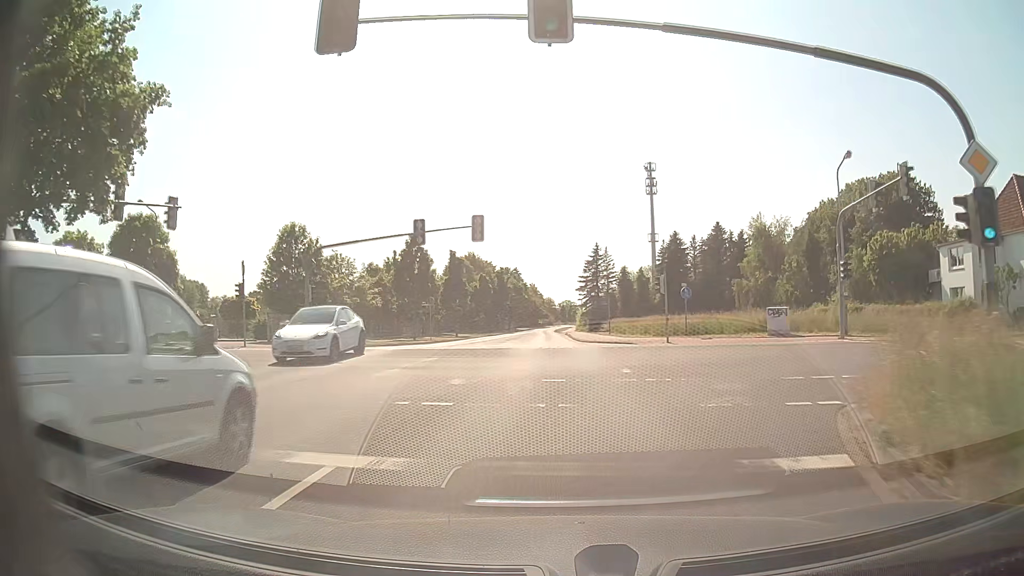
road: tertiary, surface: asphalt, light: Day
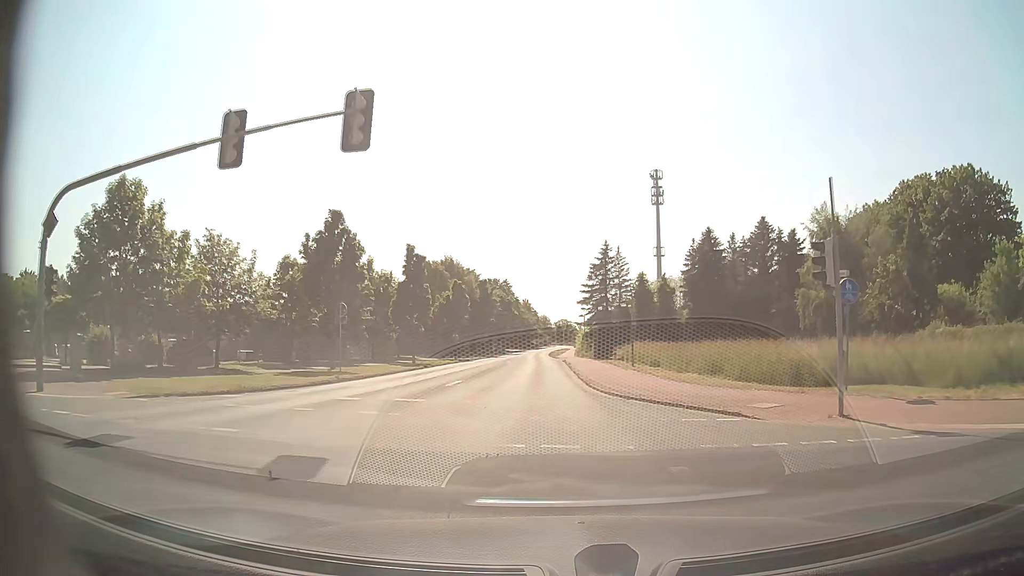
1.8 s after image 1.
(+0.1, +21.3) m; +1°
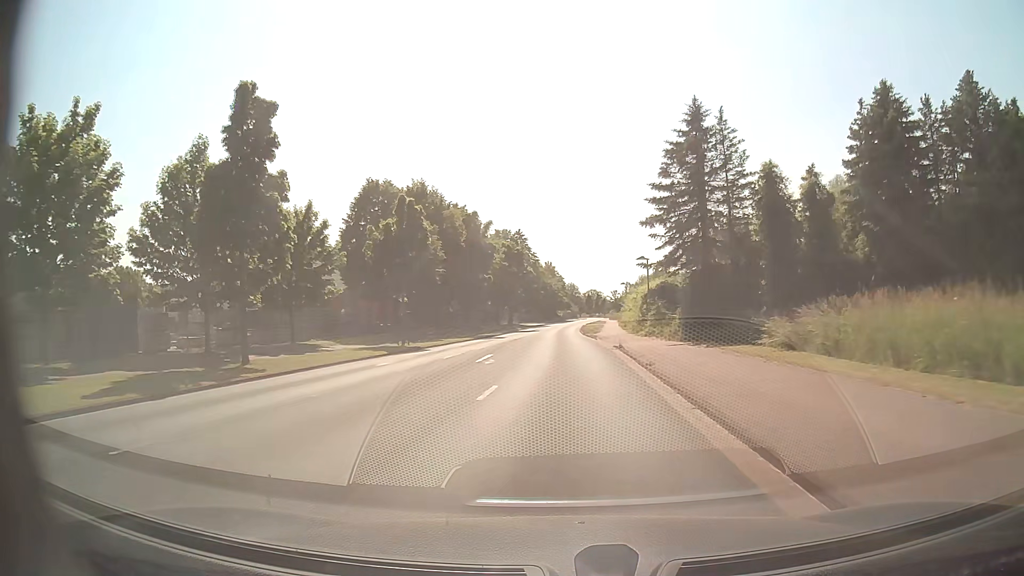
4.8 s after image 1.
(-0.8, +35.6) m; -2°
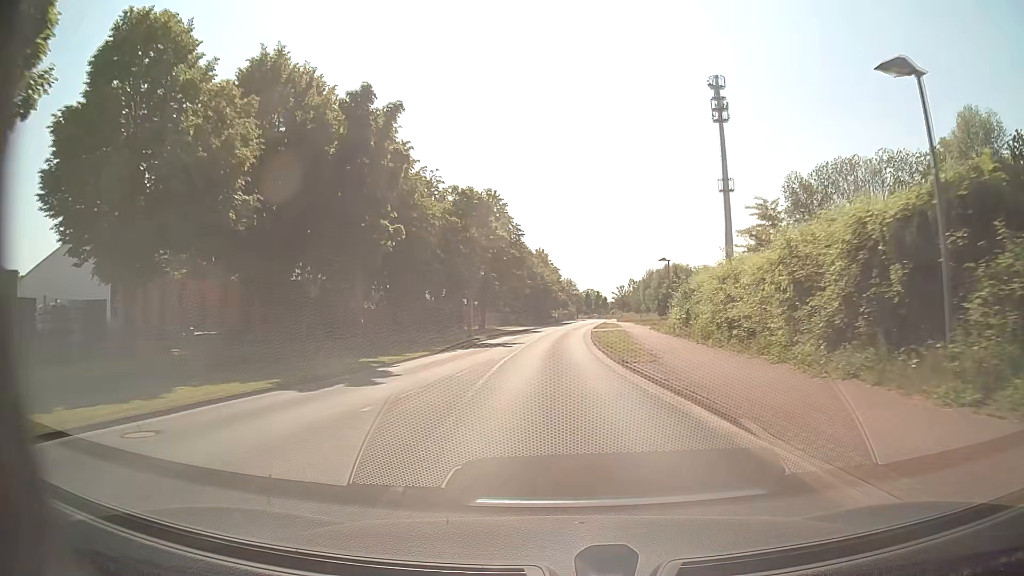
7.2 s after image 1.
(+0.1, +32.2) m; 0°
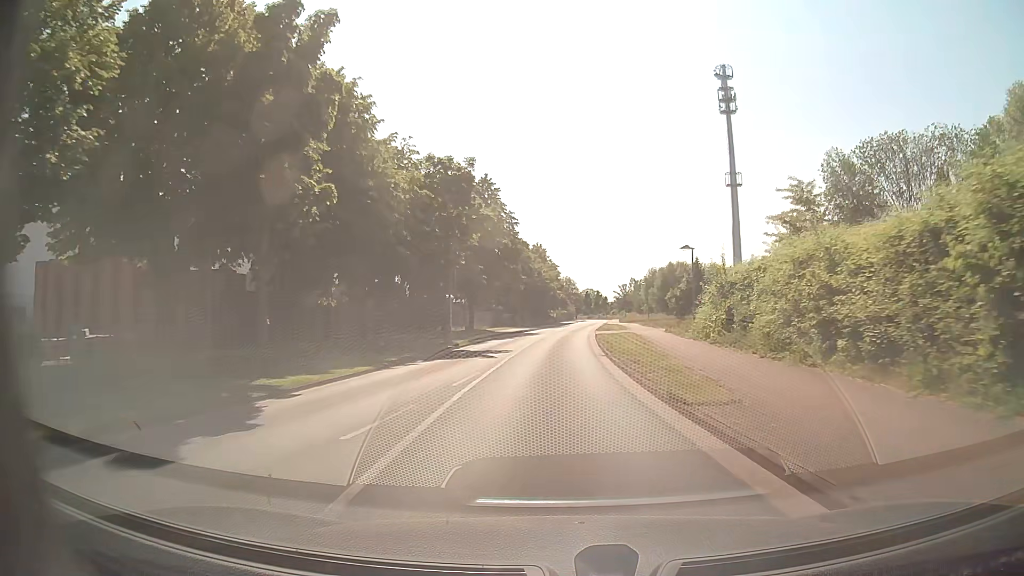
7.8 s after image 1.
(0.0, +8.3) m; 0°
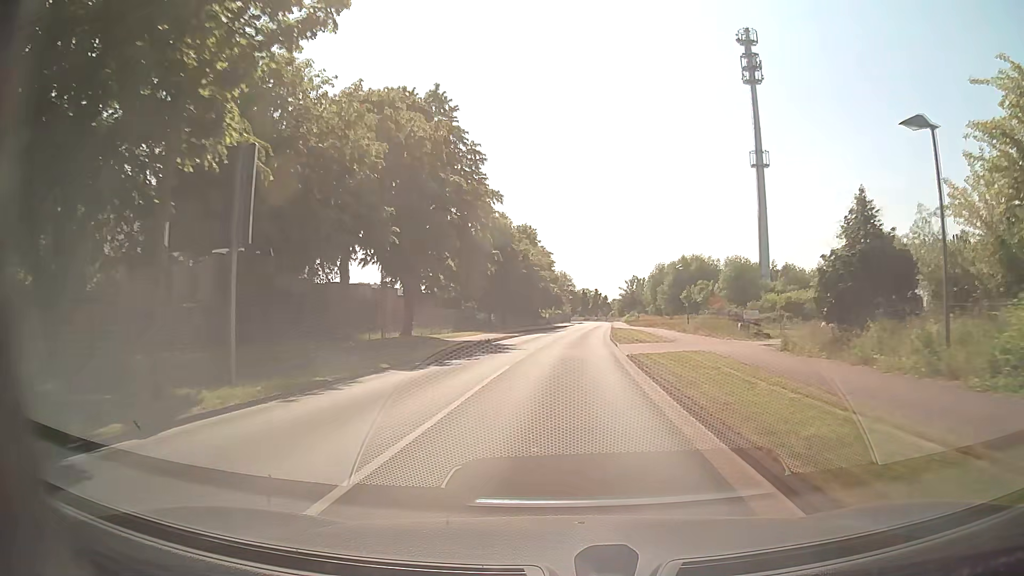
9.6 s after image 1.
(+0.1, +24.8) m; +1°
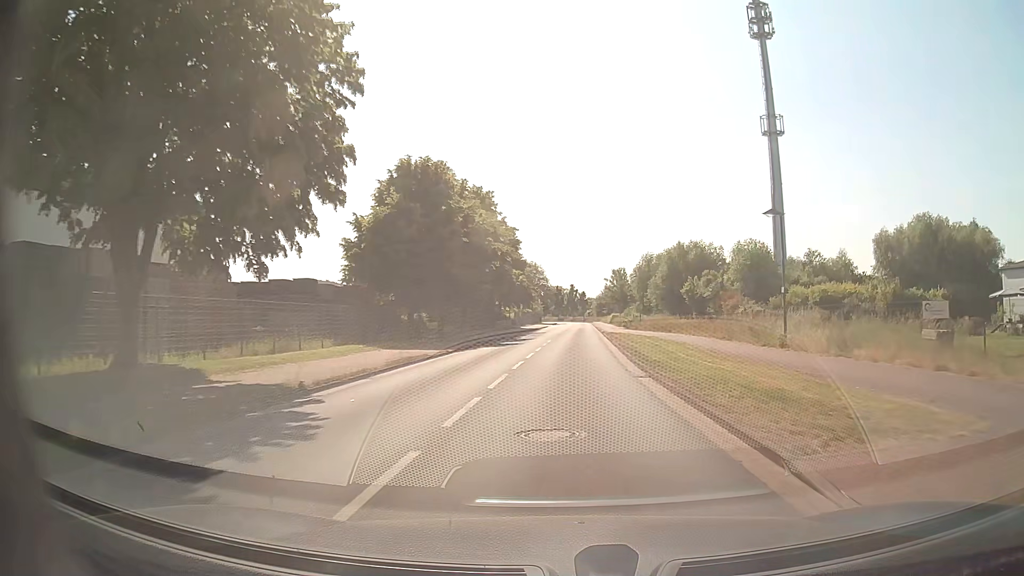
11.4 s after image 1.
(+0.4, +25.0) m; +2°
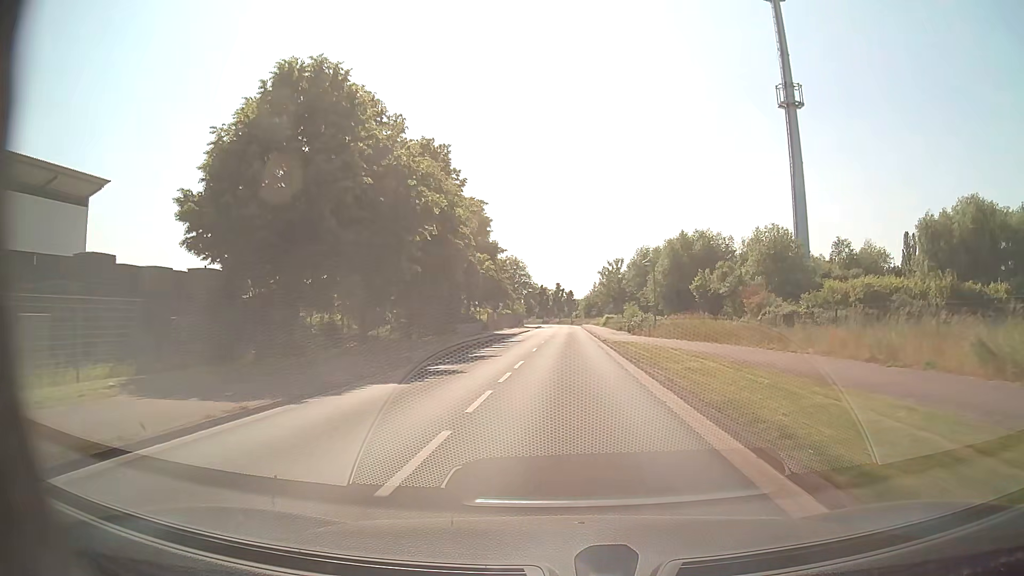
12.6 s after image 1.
(+0.1, +16.6) m; +1°
(0, +10) (0, +20) (+1, +30) (+1, +40) (+1, +50) (+1, +60) (+1, +70) (+2, +80) (+2, +90) (+2, +100) m
